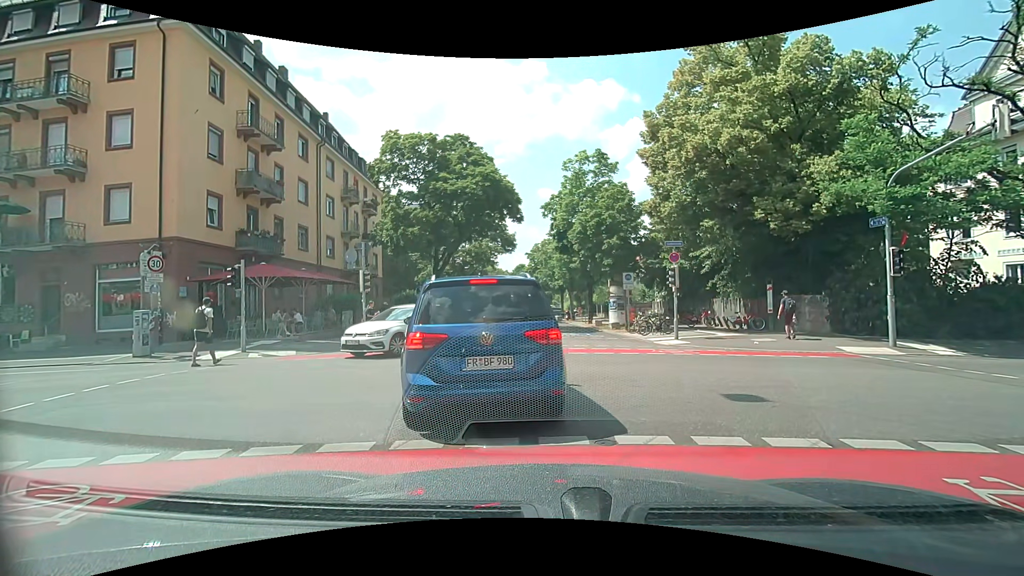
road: residential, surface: asphalt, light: Day
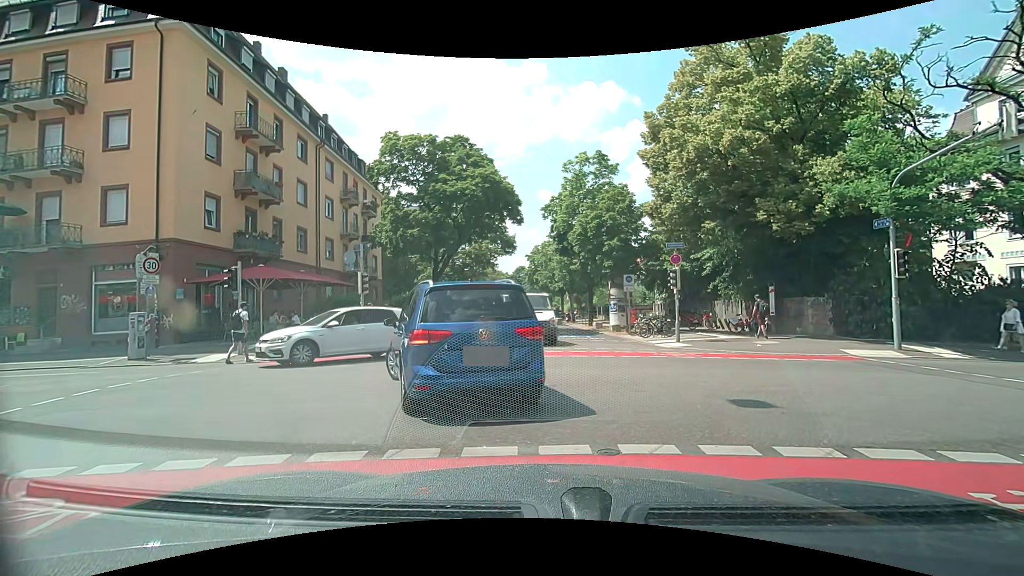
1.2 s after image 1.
(0.0, +0.2) m; 0°
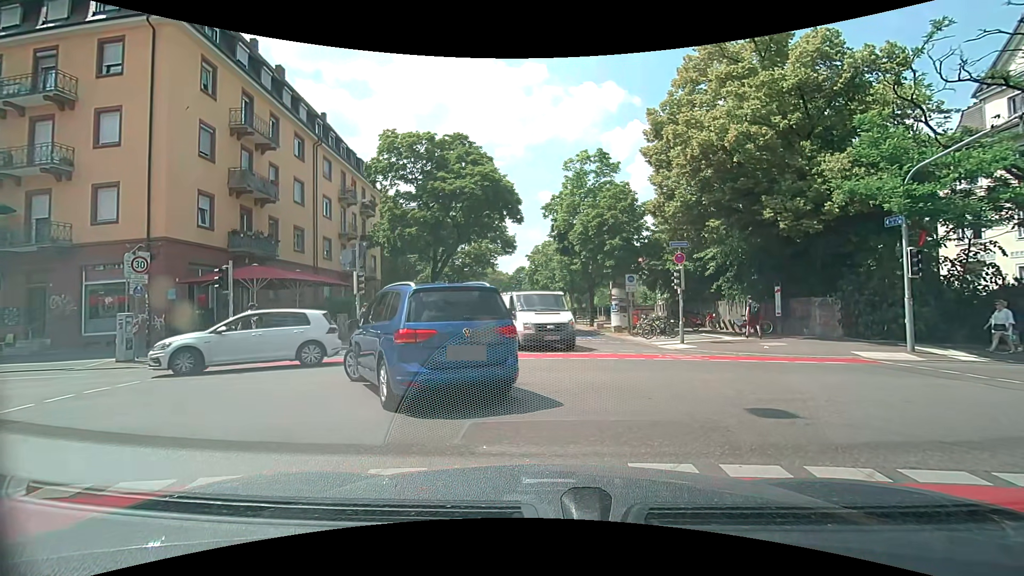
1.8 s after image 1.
(0.0, +0.6) m; 0°
